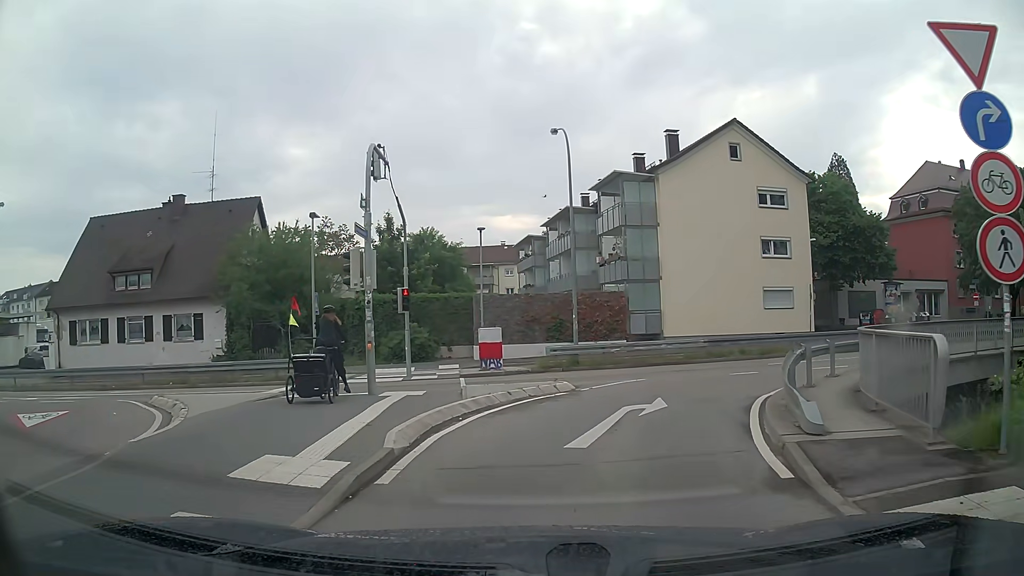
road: residential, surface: asphalt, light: Day
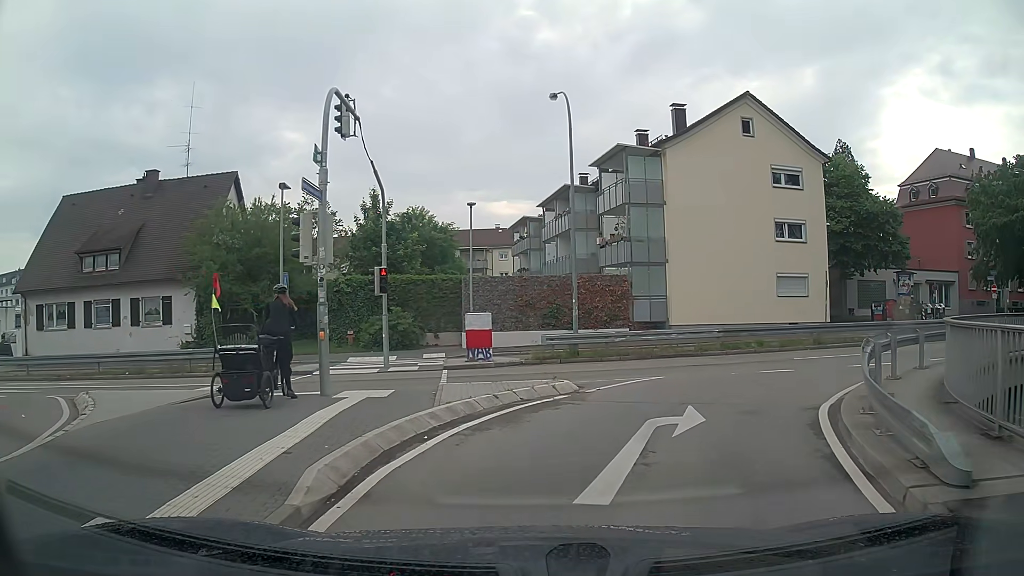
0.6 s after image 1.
(0.0, +2.8) m; 0°
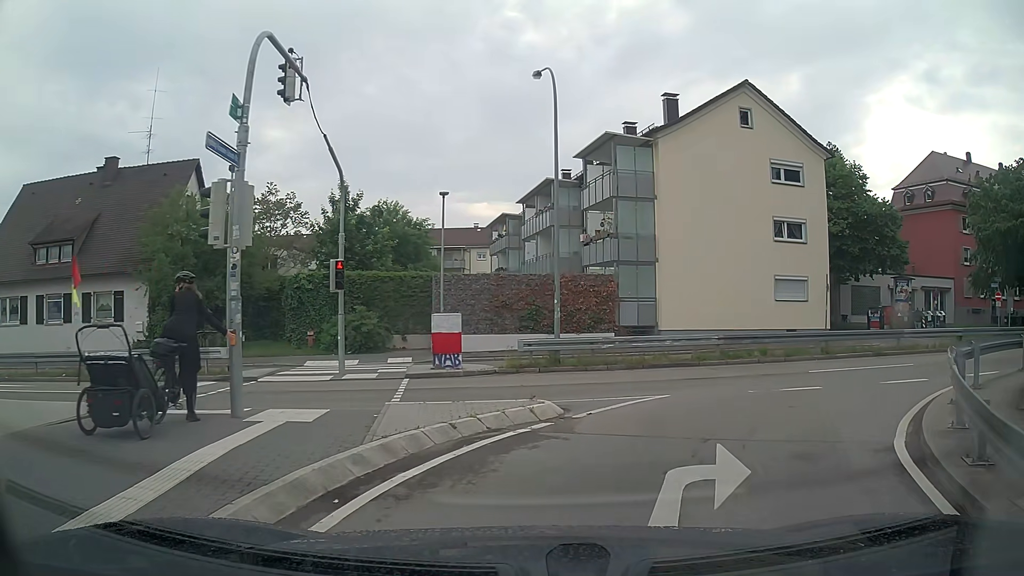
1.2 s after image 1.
(0.0, +2.6) m; +1°
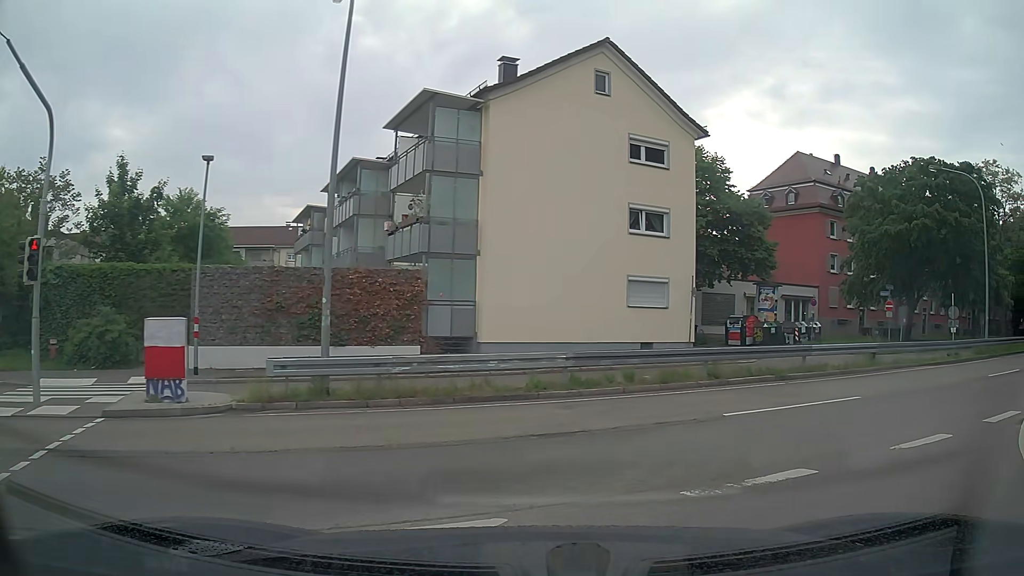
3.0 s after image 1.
(+0.8, +6.4) m; +17°
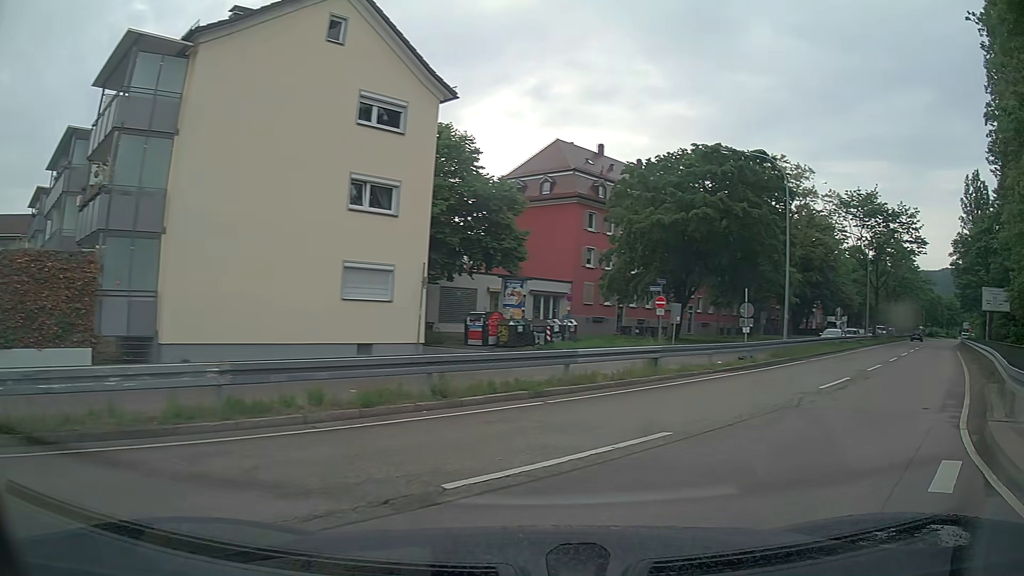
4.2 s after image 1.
(+0.8, +4.9) m; +20°
(+4, +9) (+10, +17) (+16, +25) (+22, +33) (+28, +41) (+34, +49) (+40, +57) (+46, +65) (+52, +73) (+59, +80) m
